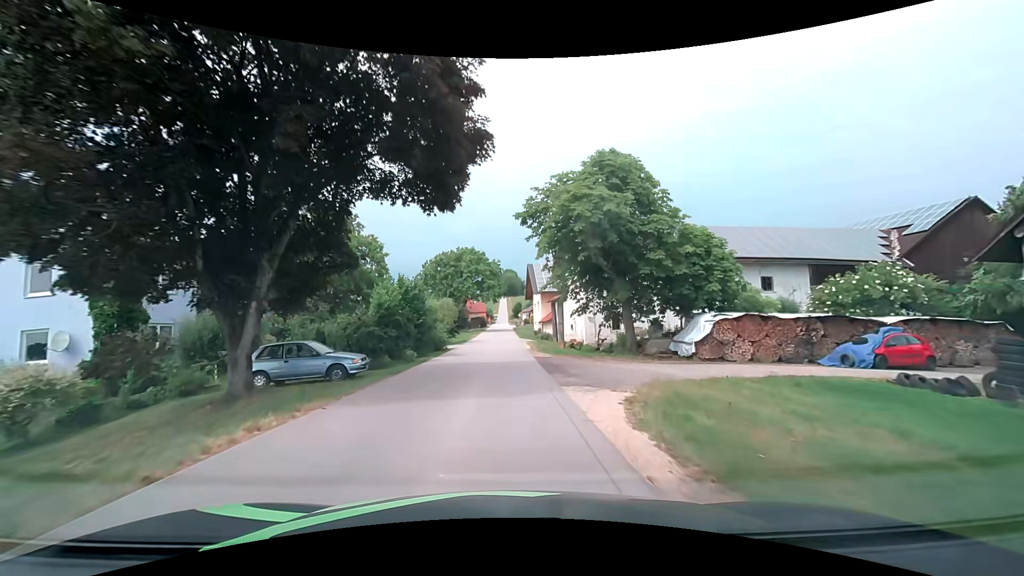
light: Day
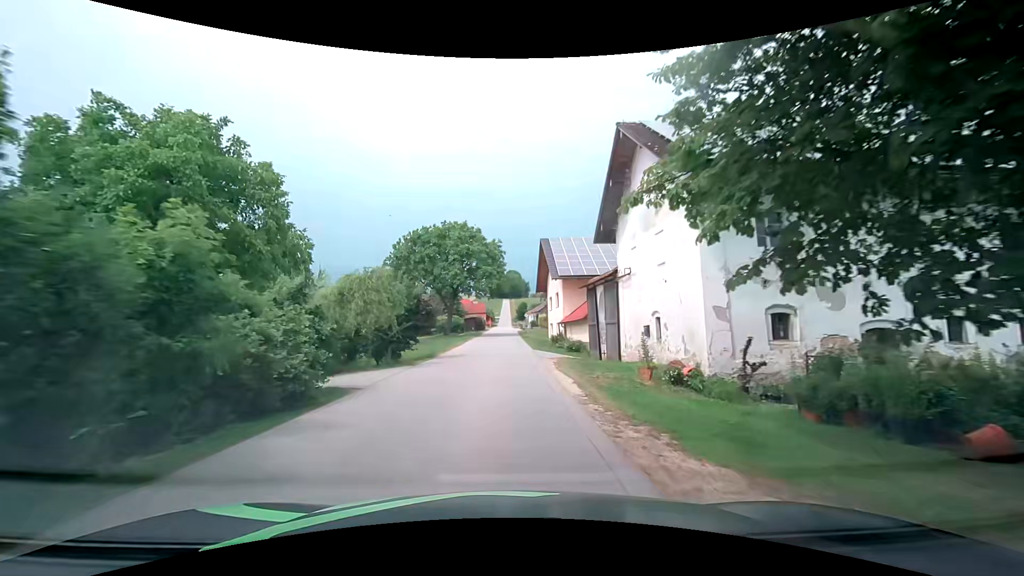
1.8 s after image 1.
(-0.1, +20.8) m; 0°
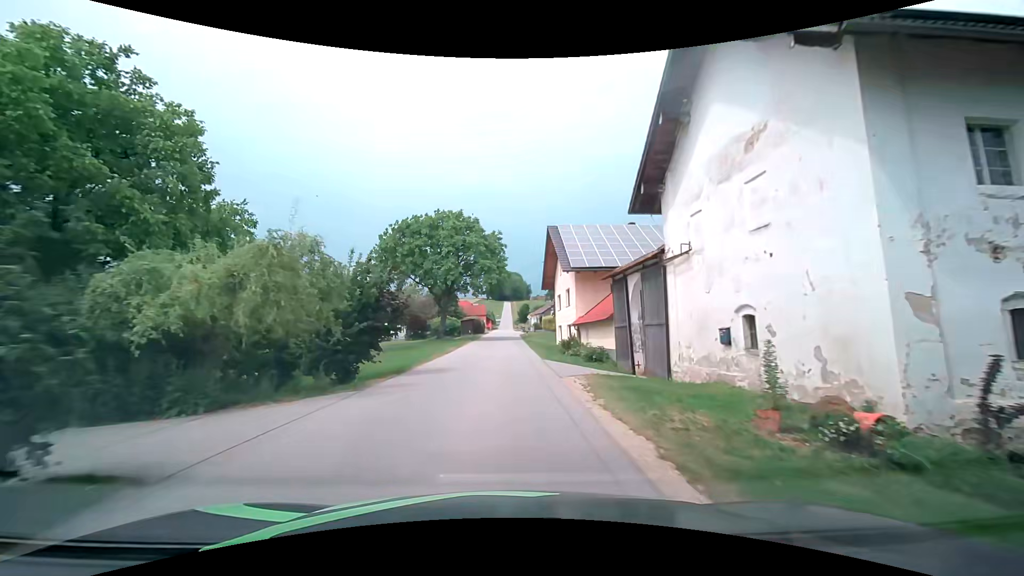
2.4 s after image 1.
(-0.1, +6.7) m; 0°
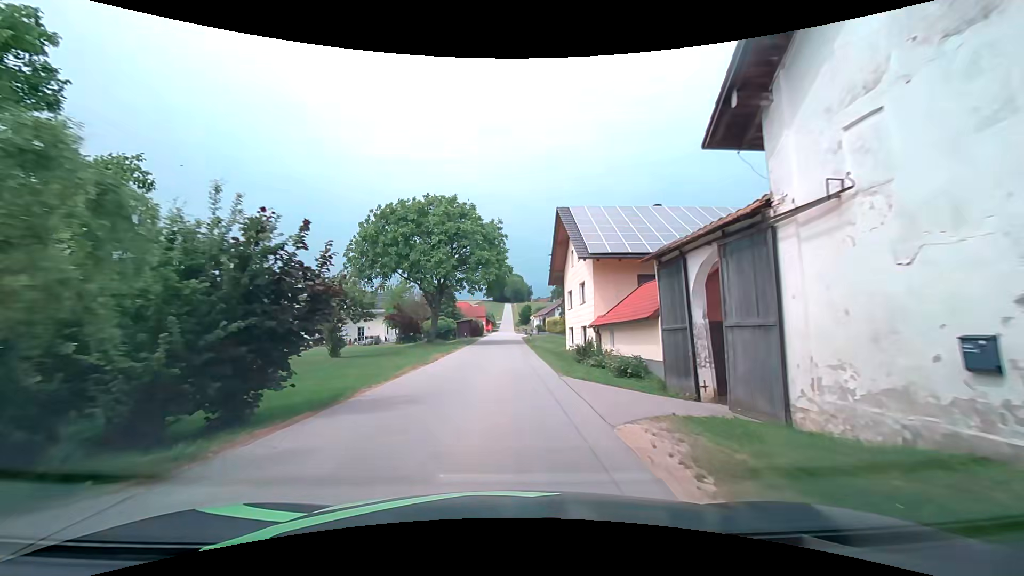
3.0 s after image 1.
(0.0, +6.6) m; -1°
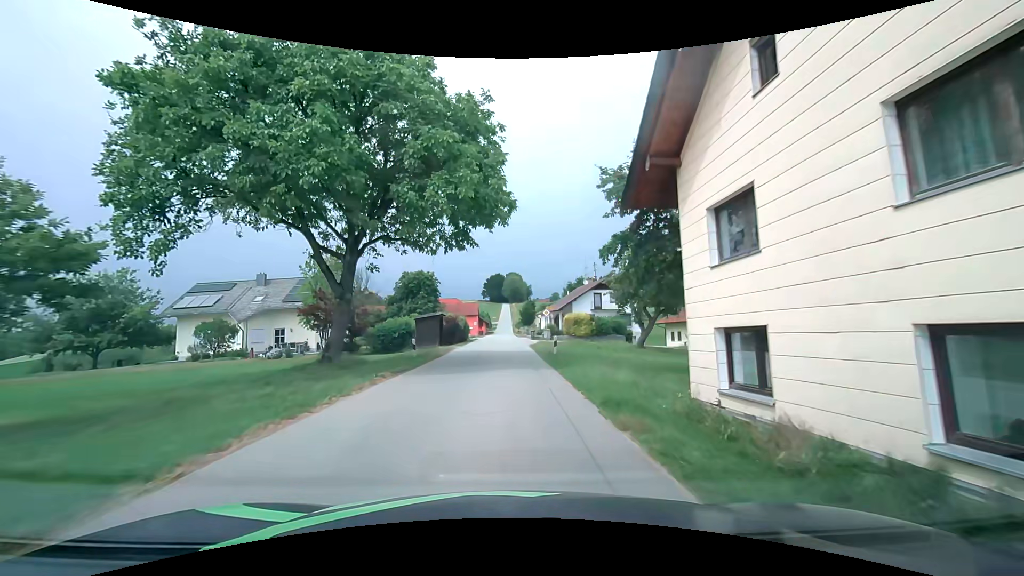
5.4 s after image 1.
(+0.5, +24.7) m; +1°
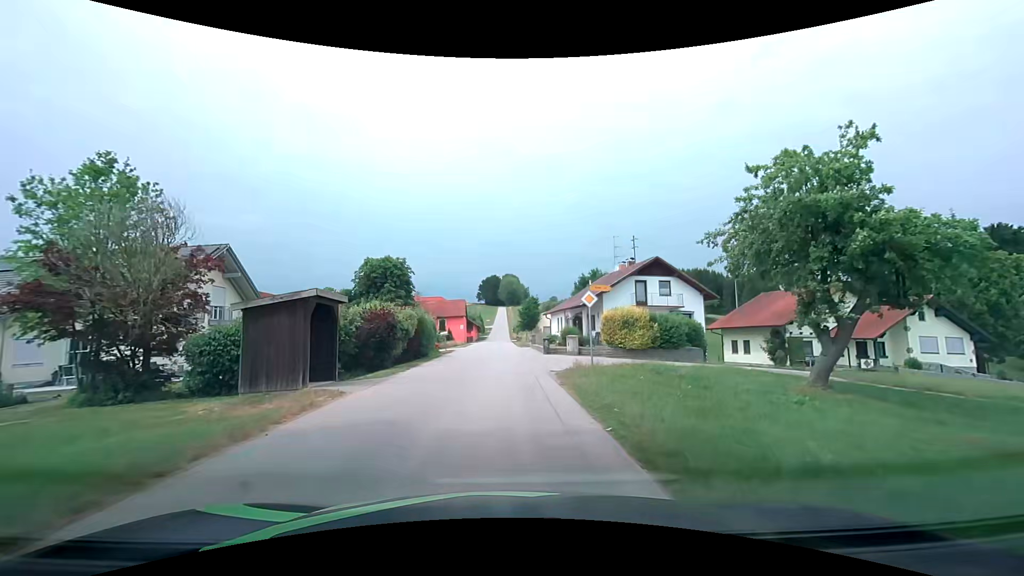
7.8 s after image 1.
(+0.2, +21.1) m; +1°
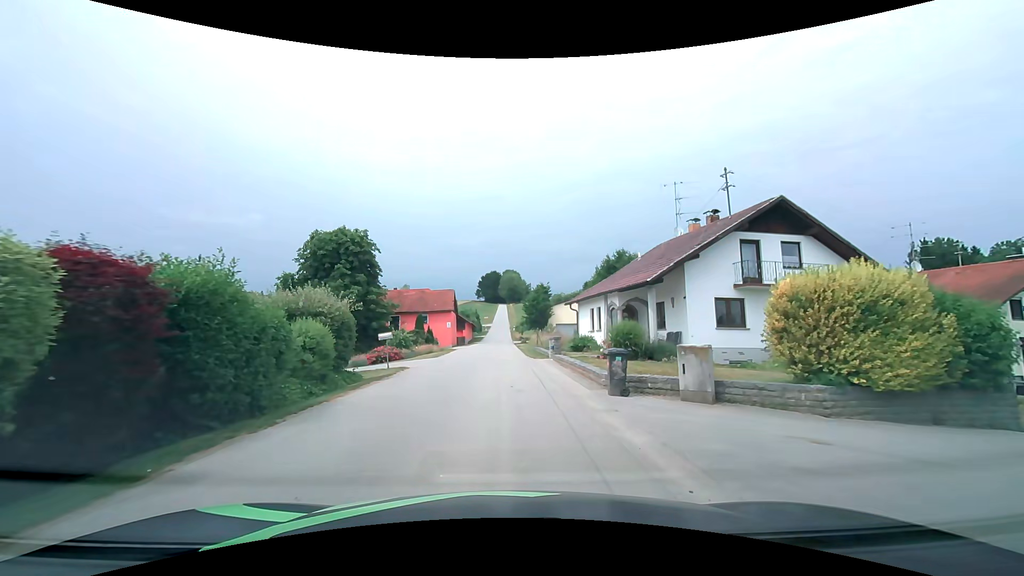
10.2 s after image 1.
(0.0, +17.5) m; 0°
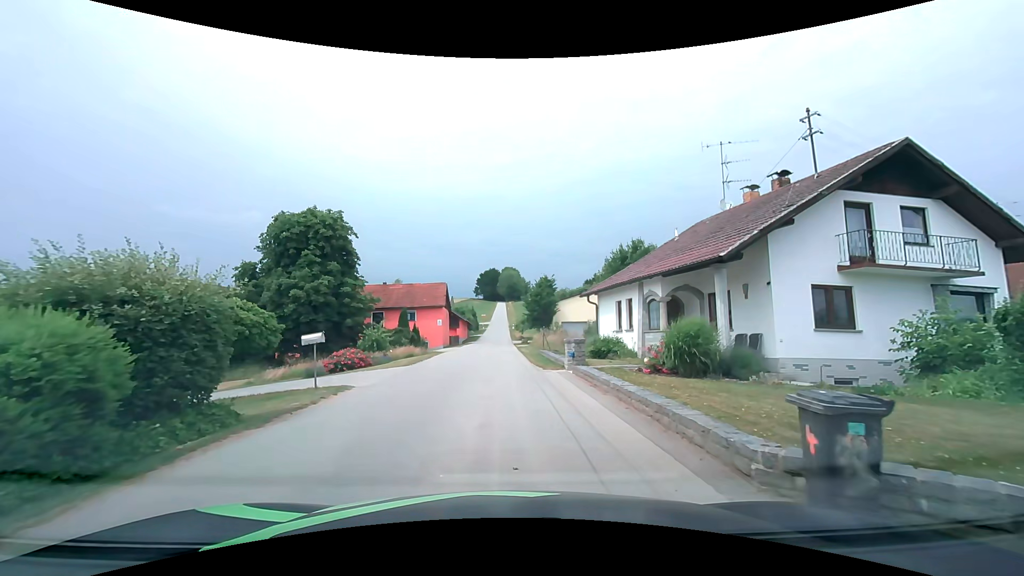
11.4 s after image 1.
(0.0, +6.7) m; 0°
